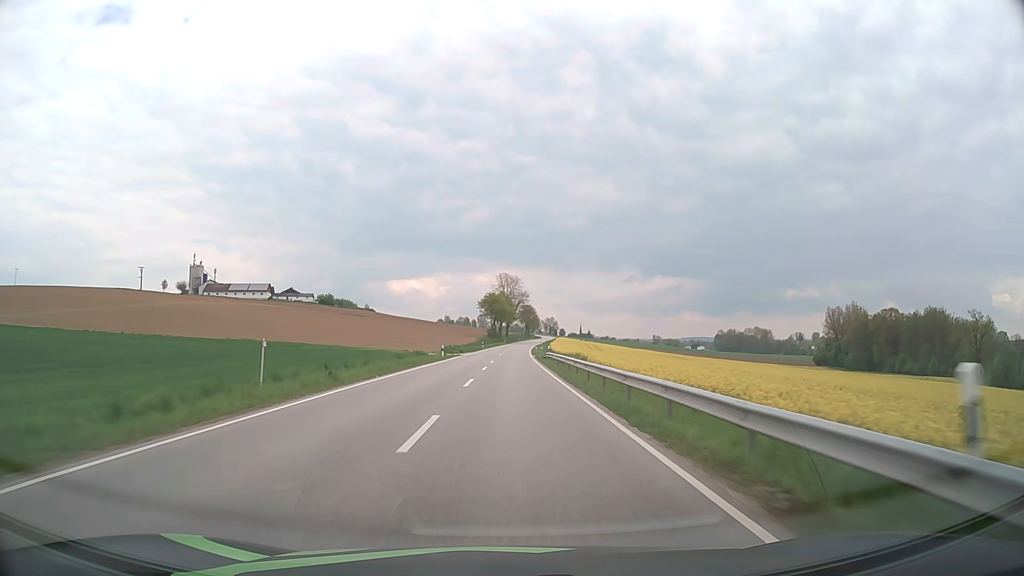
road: secondary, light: Day
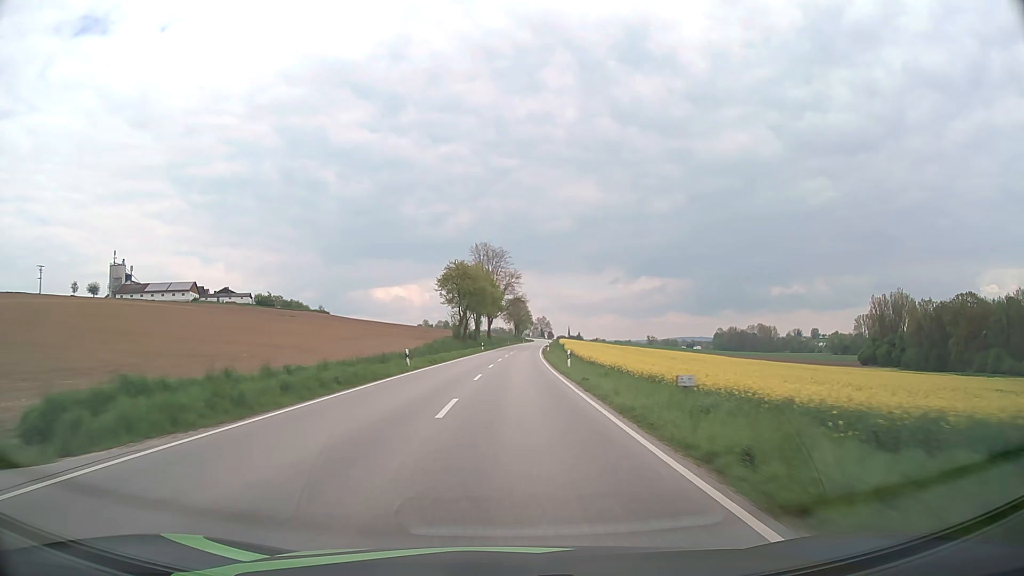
(+0.5, +68.3) m; +1°
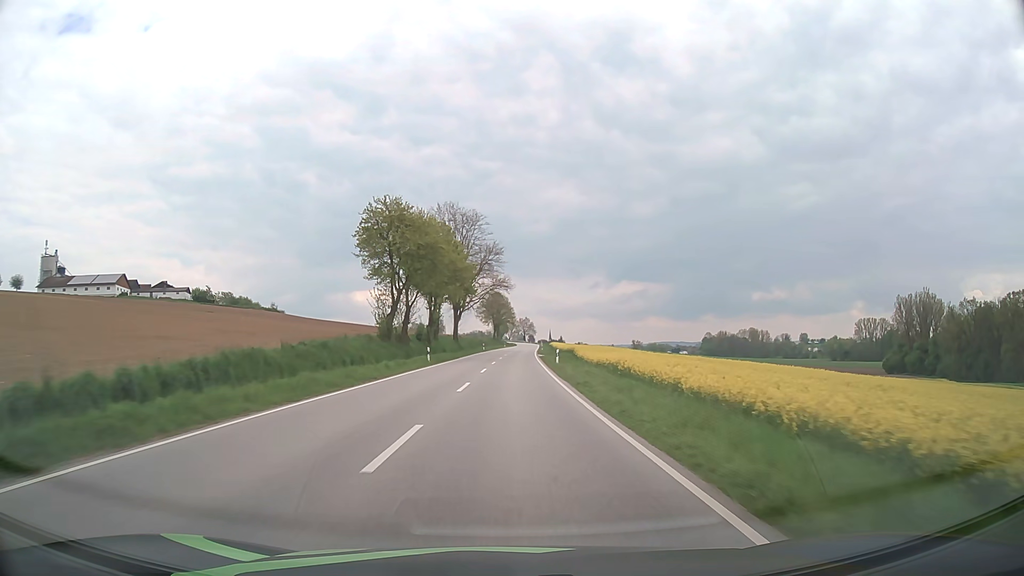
(+0.7, +41.2) m; +2°
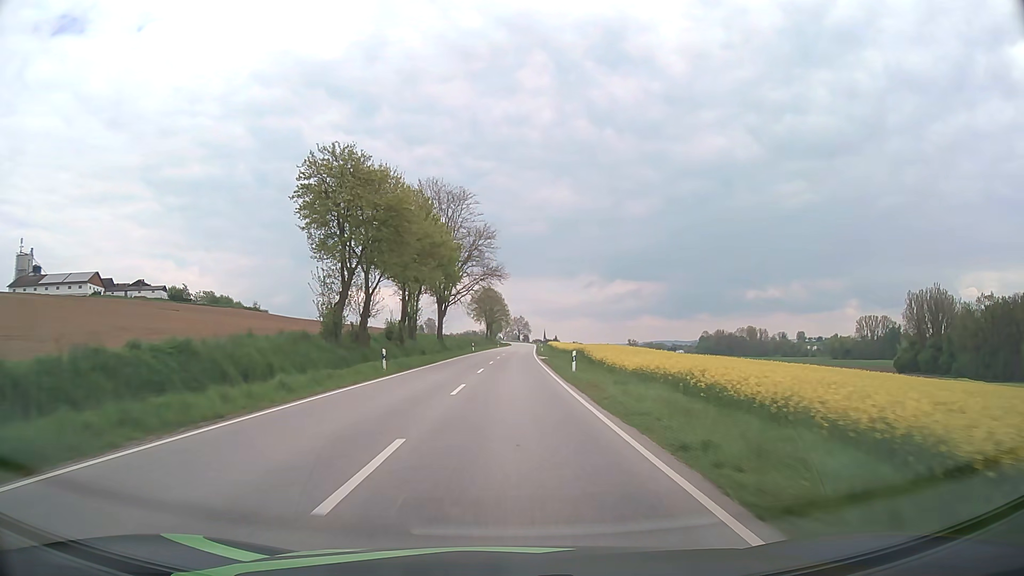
(+0.1, +13.8) m; +1°
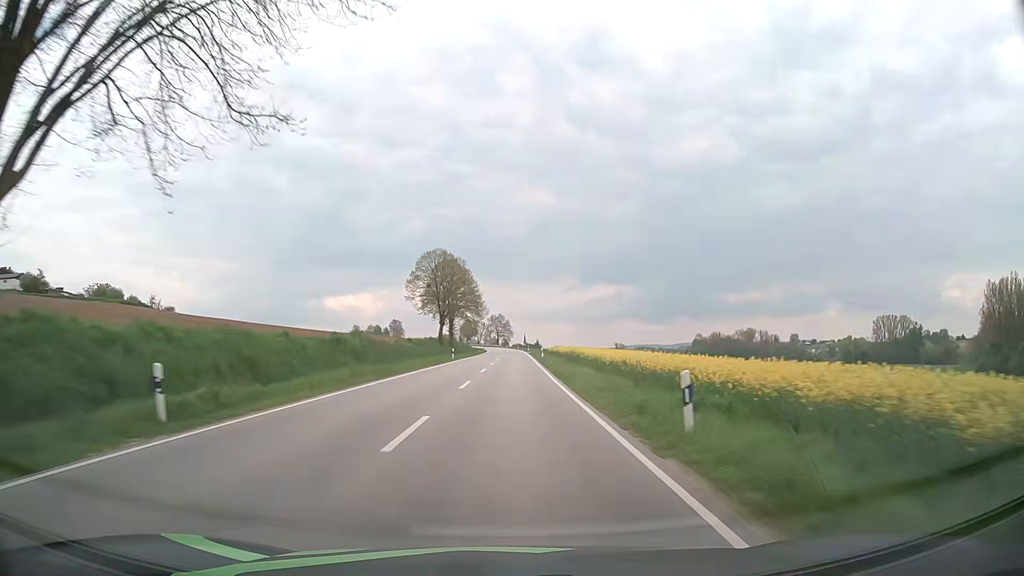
(+1.2, +69.0) m; +2°
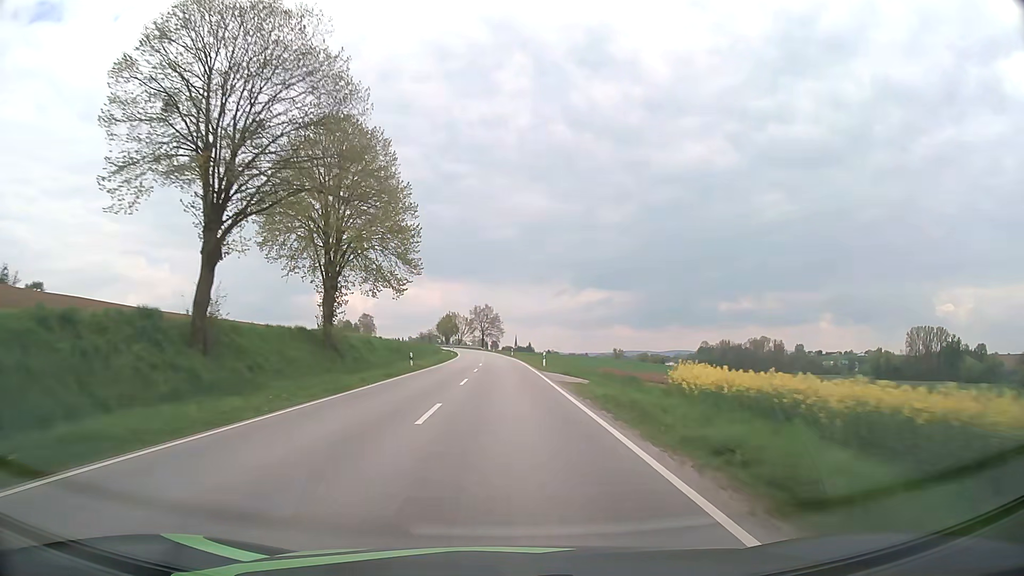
(+0.4, +69.0) m; +1°
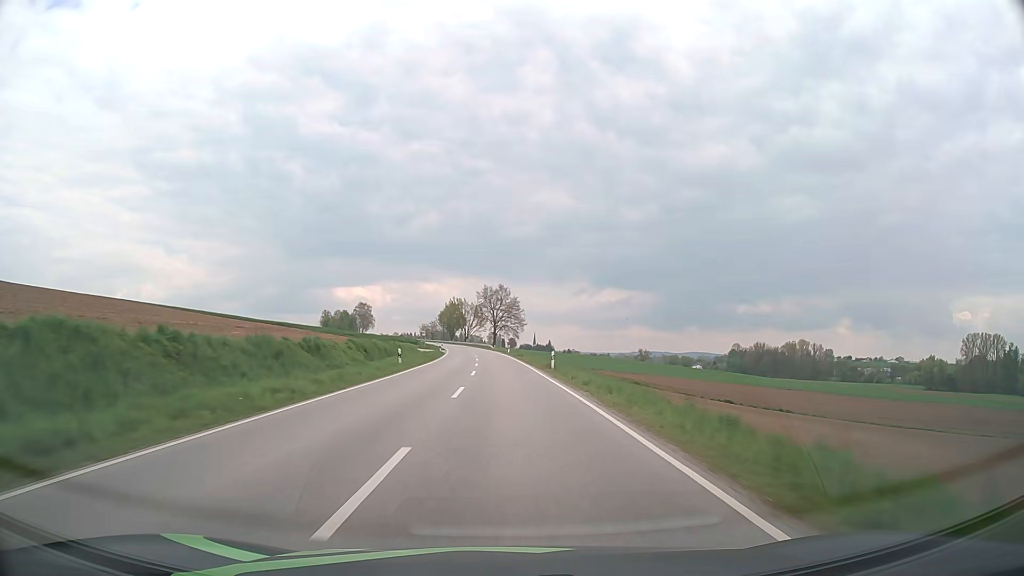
(-0.6, +55.1) m; -1°
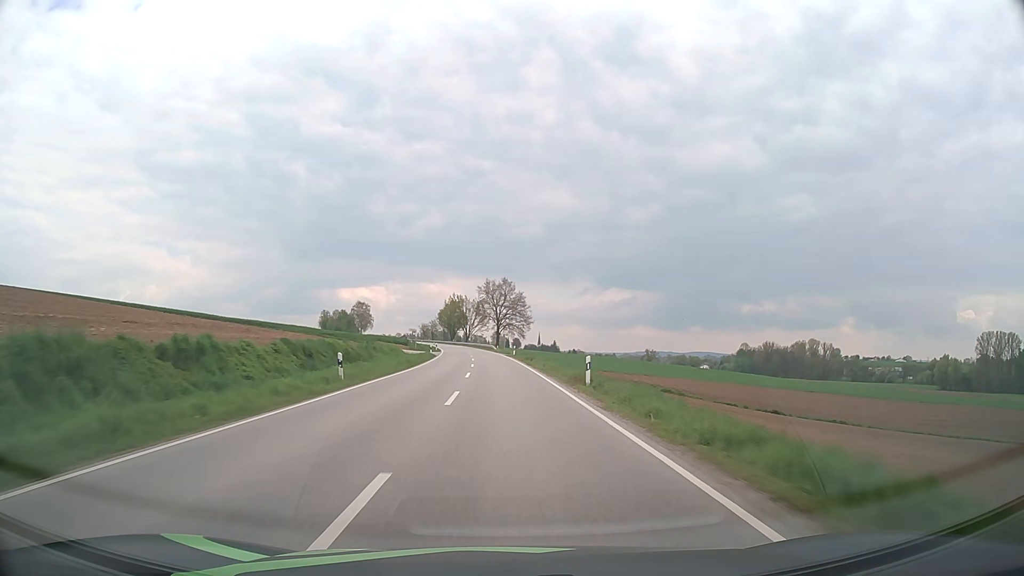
(0.0, +13.8) m; 0°
(0, +10) (0, +20) (0, +30) (-1, +40) (-1, +50) (-2, +60) (-2, +70) (-3, +80) (-4, +90) (-5, +100) m
